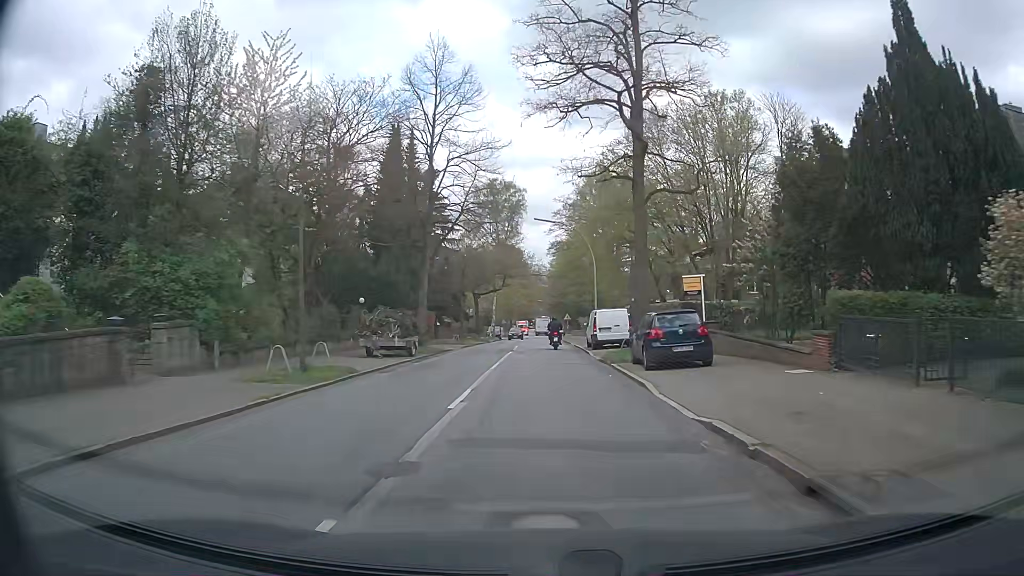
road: residential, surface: asphalt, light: Day
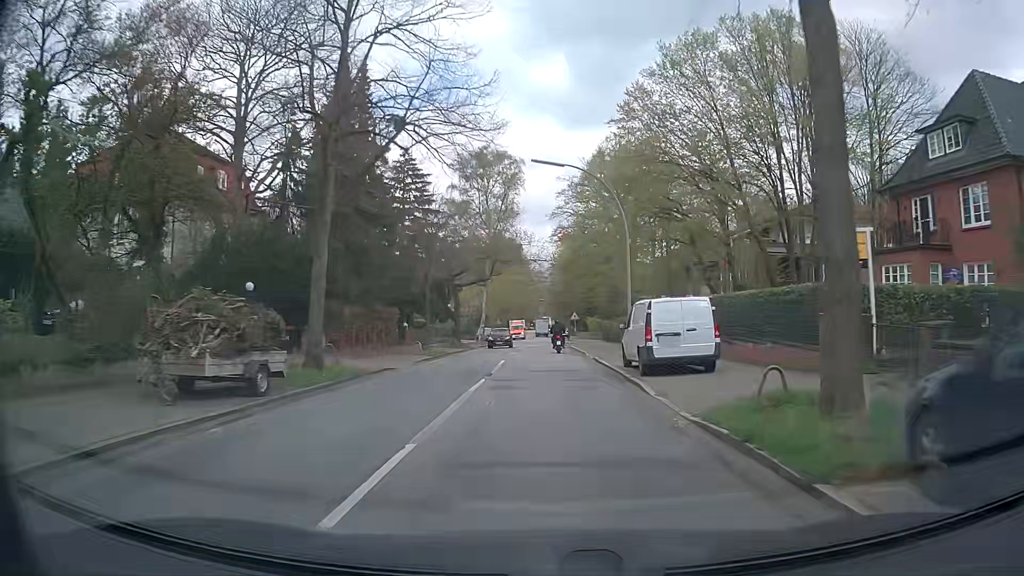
(+0.2, +15.5) m; 0°
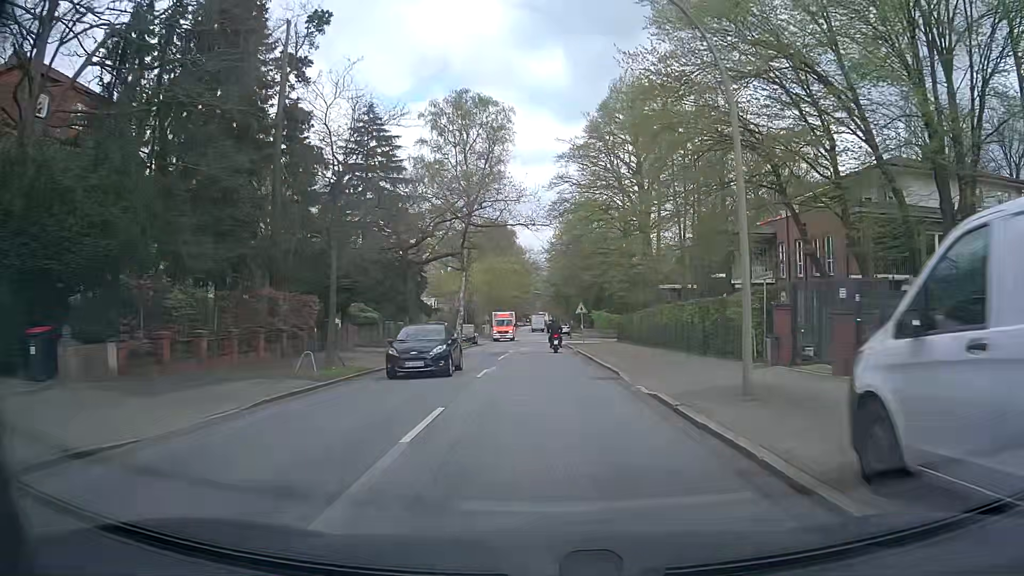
(+0.3, +15.5) m; +1°
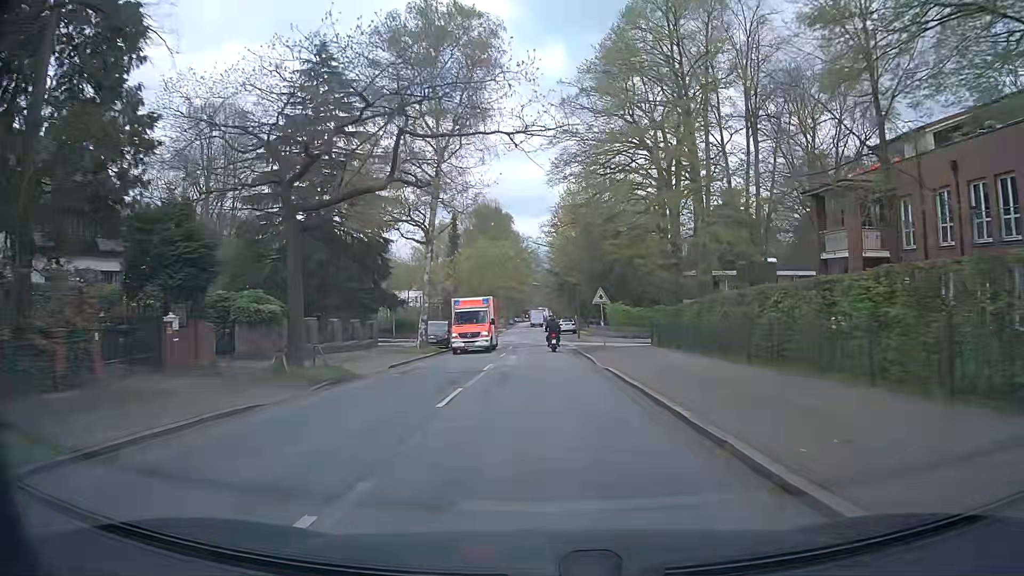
(+0.1, +15.5) m; +1°
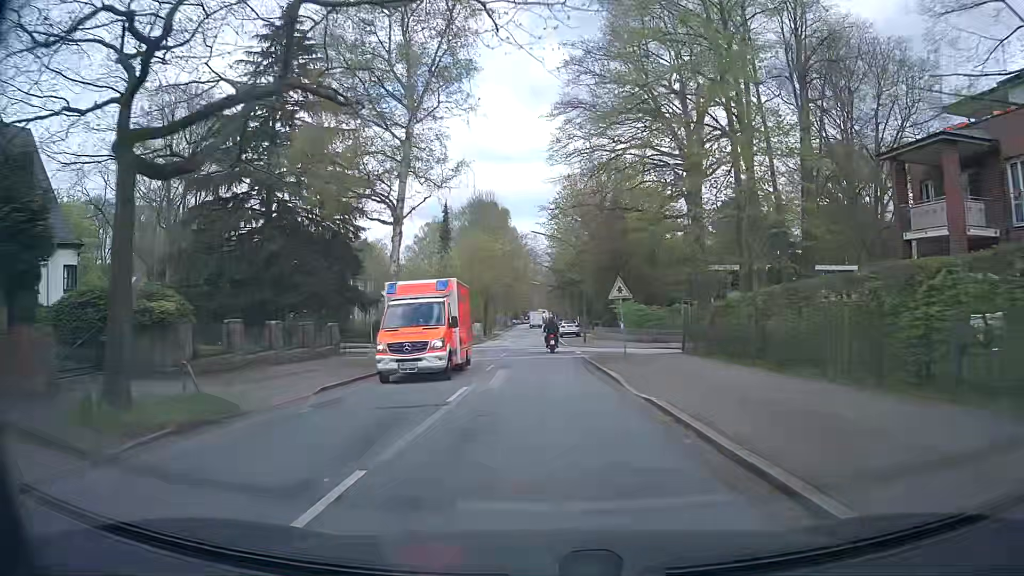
(-0.1, +7.7) m; 0°
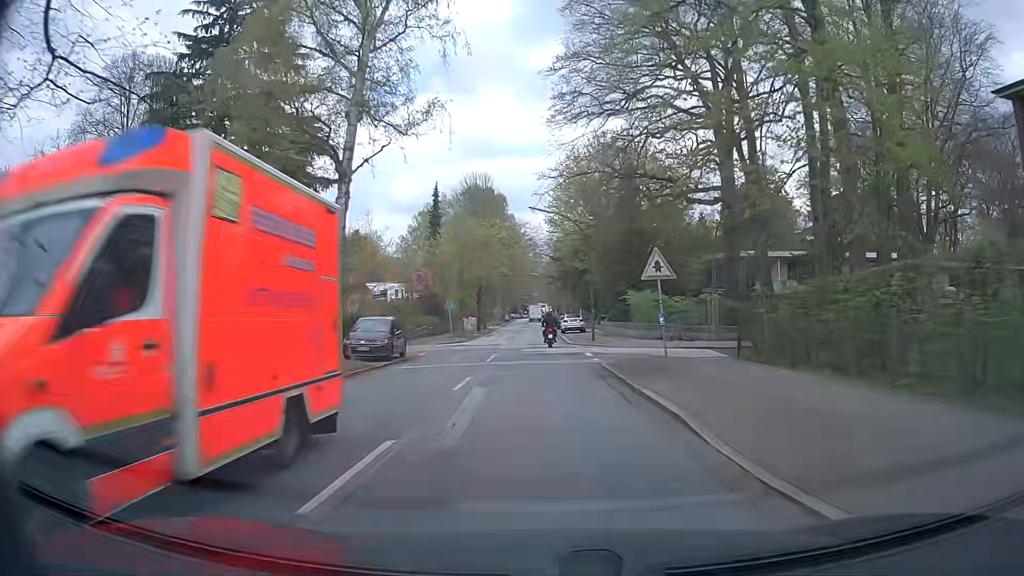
(-0.1, +7.7) m; 0°
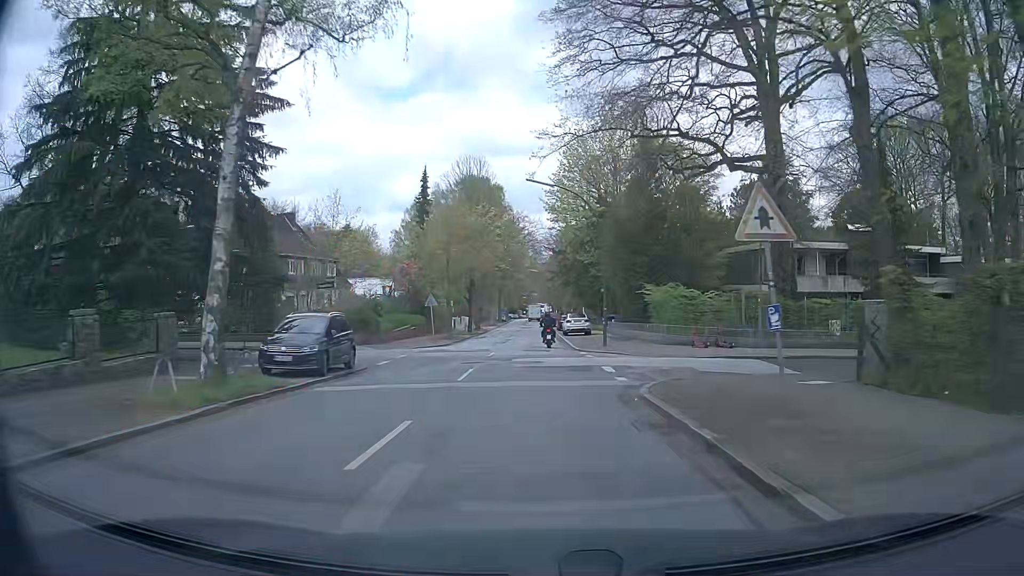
(0.0, +7.7) m; 0°
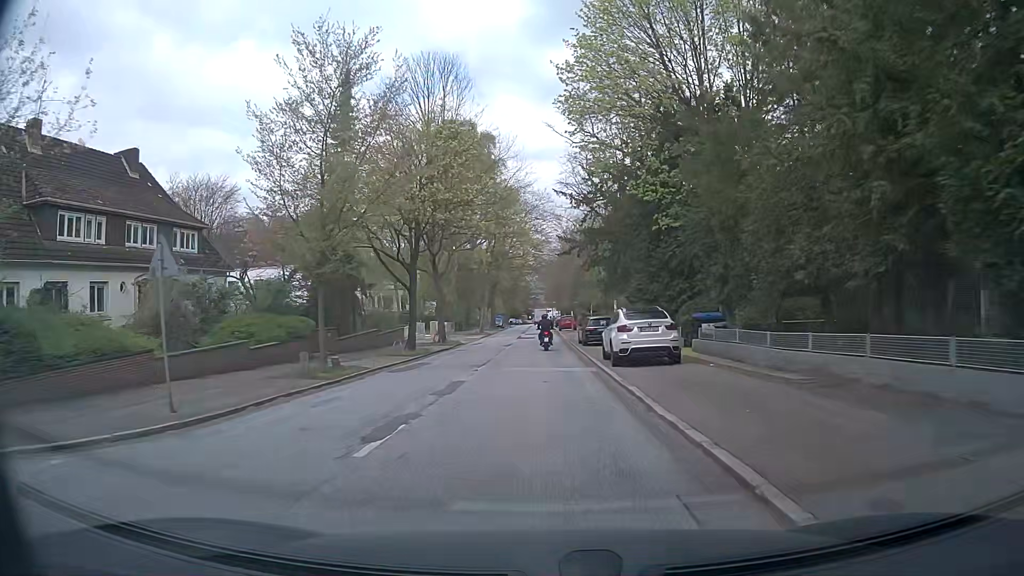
(-0.1, +30.4) m; 0°
(0, +10) (0, +20) (0, +30) (-1, +40) (-1, +50) (-1, +60) (-1, +70) (-1, +80) (-1, +90) (-1, +100) m
